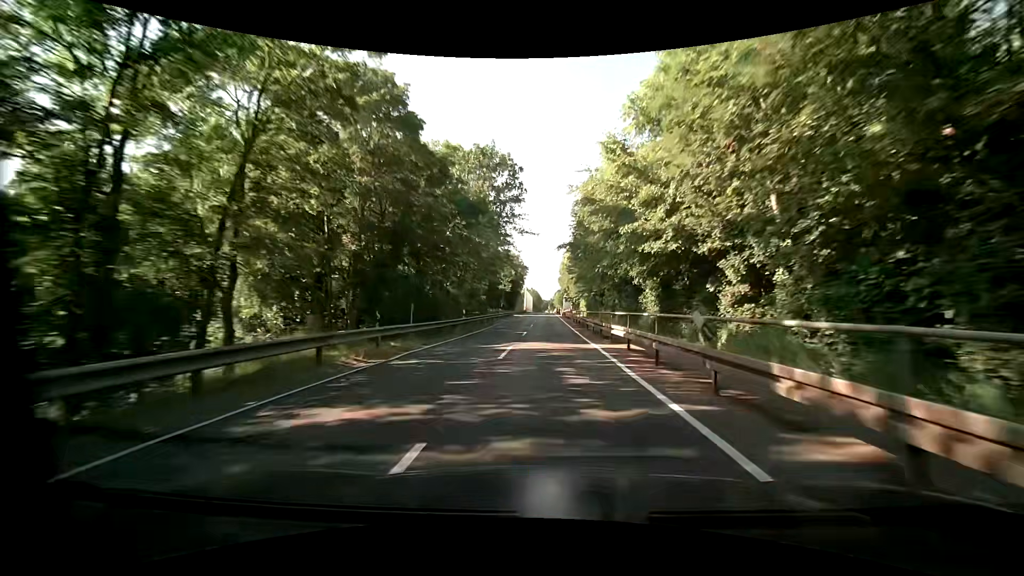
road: tertiary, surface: asphalt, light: Day
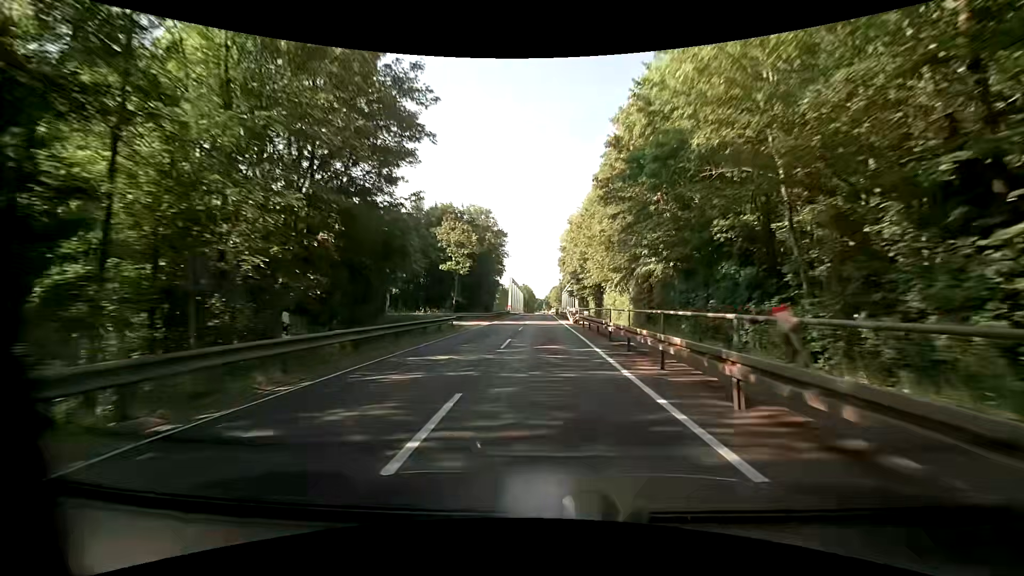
(0.0, +45.5) m; +1°
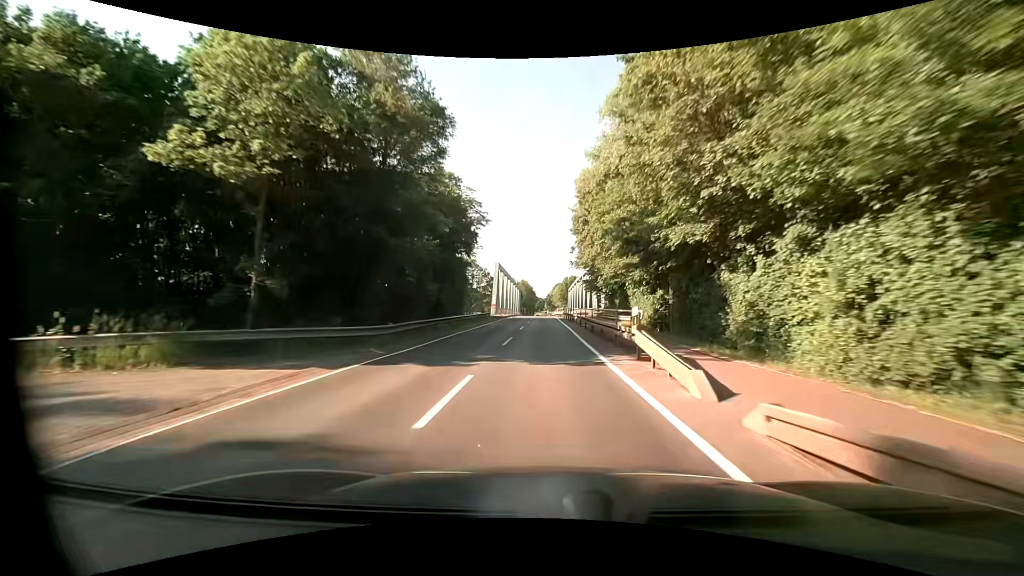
(-0.2, +34.2) m; -1°
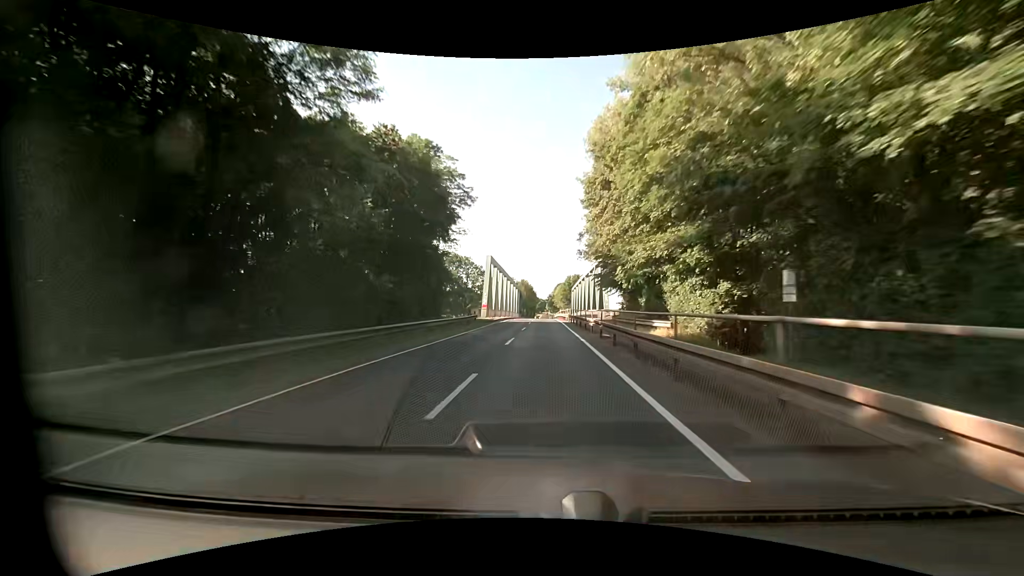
(+0.1, +11.5) m; +1°
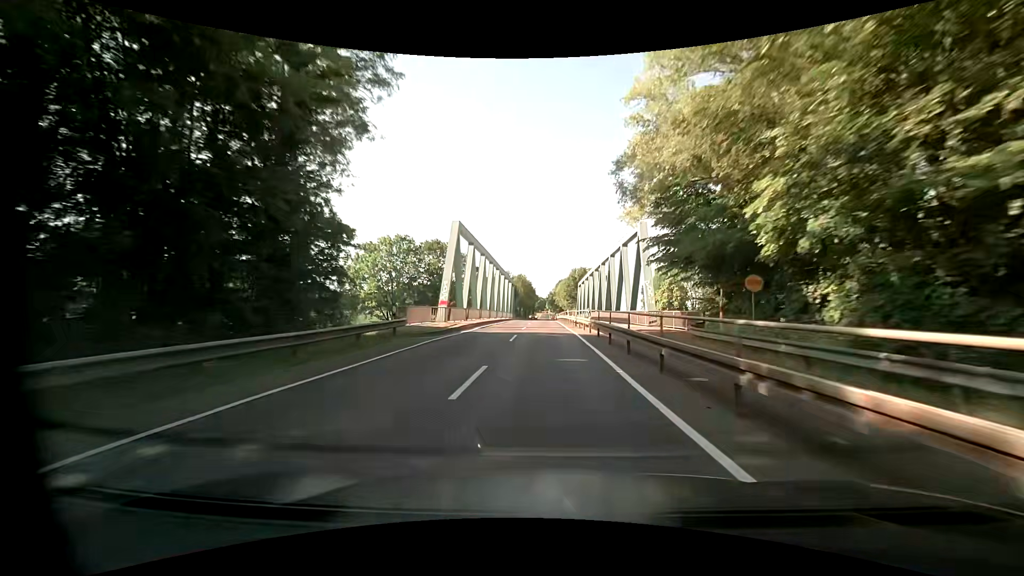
(-0.2, +22.9) m; 0°
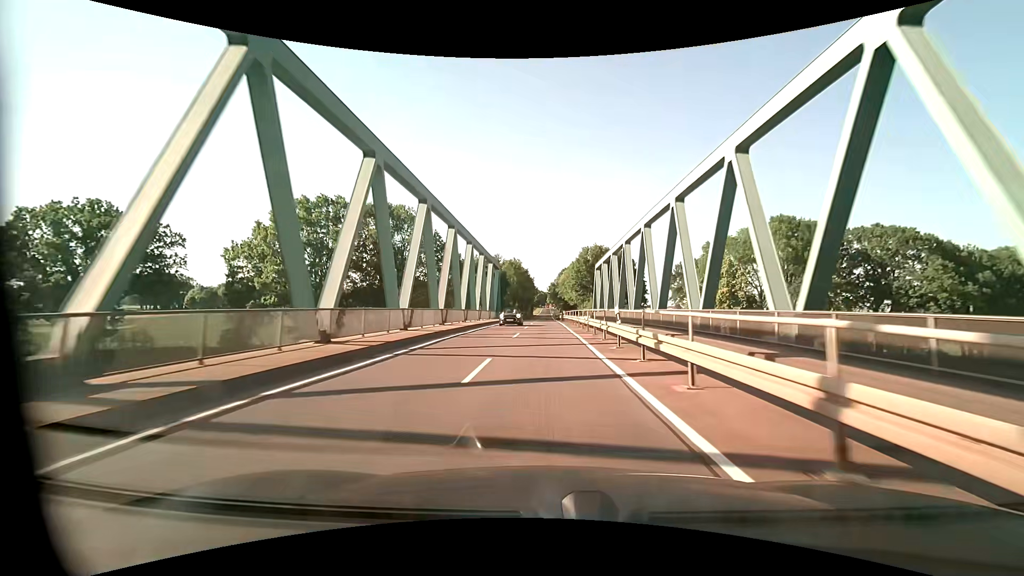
(-0.2, +34.3) m; 0°
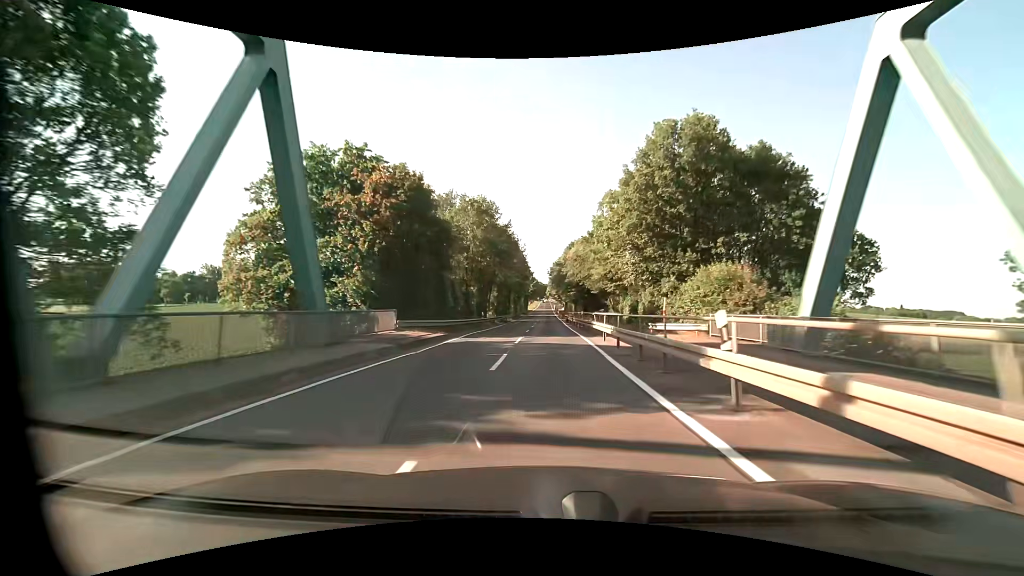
(-0.5, +57.6) m; 0°
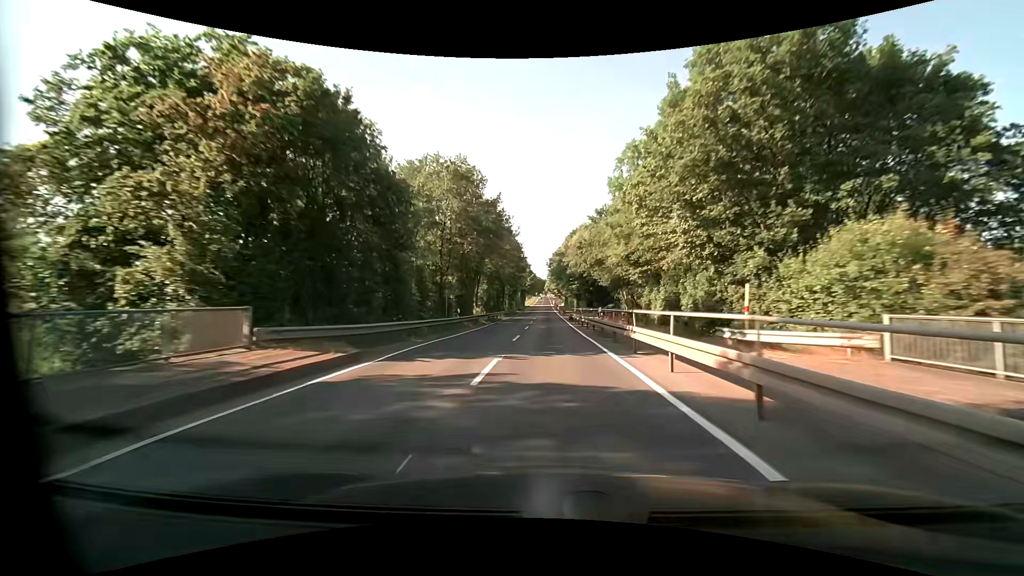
(0.0, +11.6) m; 0°
(0, +10) (0, +20) (0, +30) (0, +40) (0, +50) (0, +60) (0, +70) (0, +80) (+1, +90) (+1, +100) m
